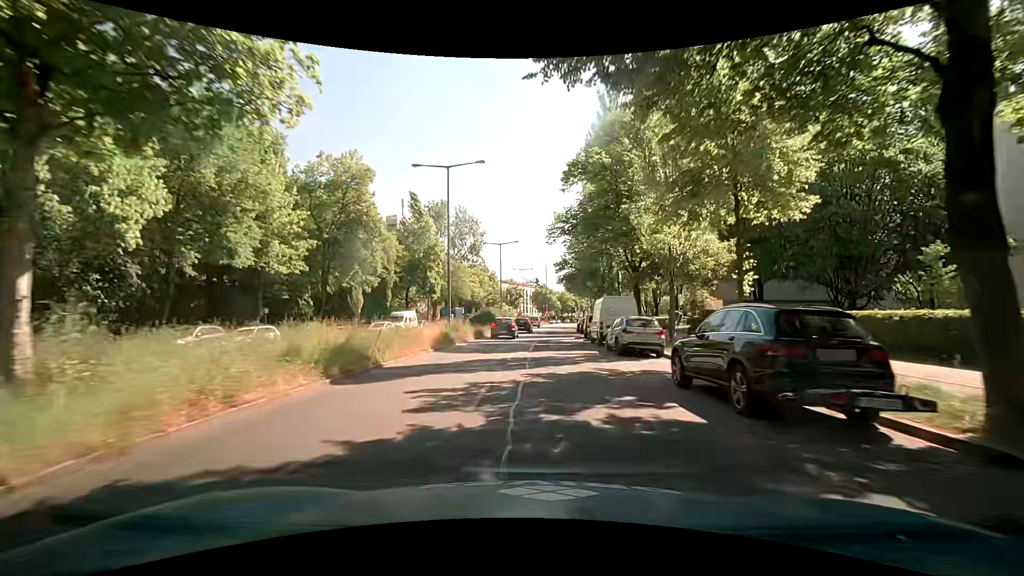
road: secondary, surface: asphalt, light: Day
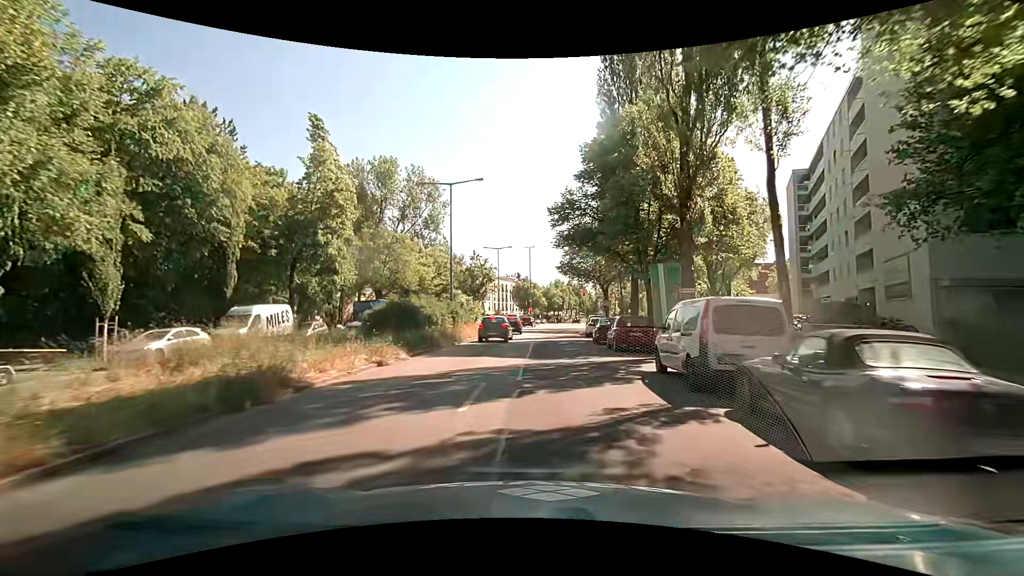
(+1.1, +26.9) m; +4°
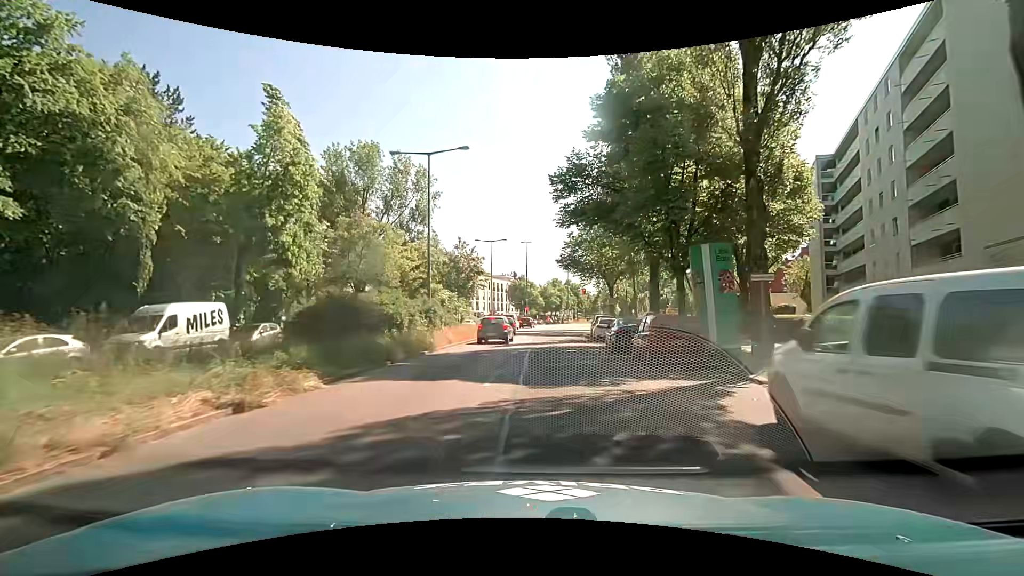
(0.0, +6.4) m; 0°
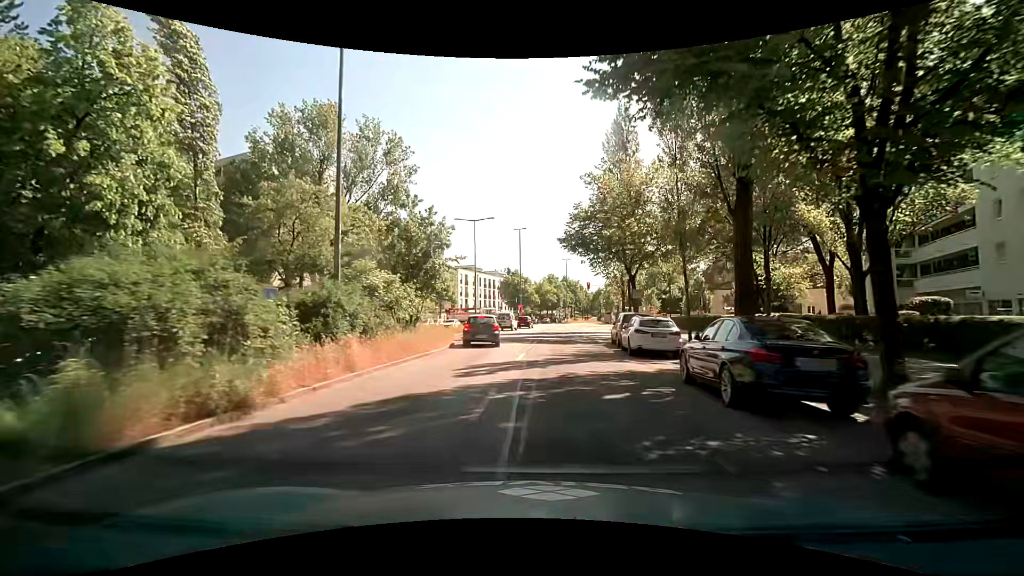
(+0.2, +12.2) m; +1°
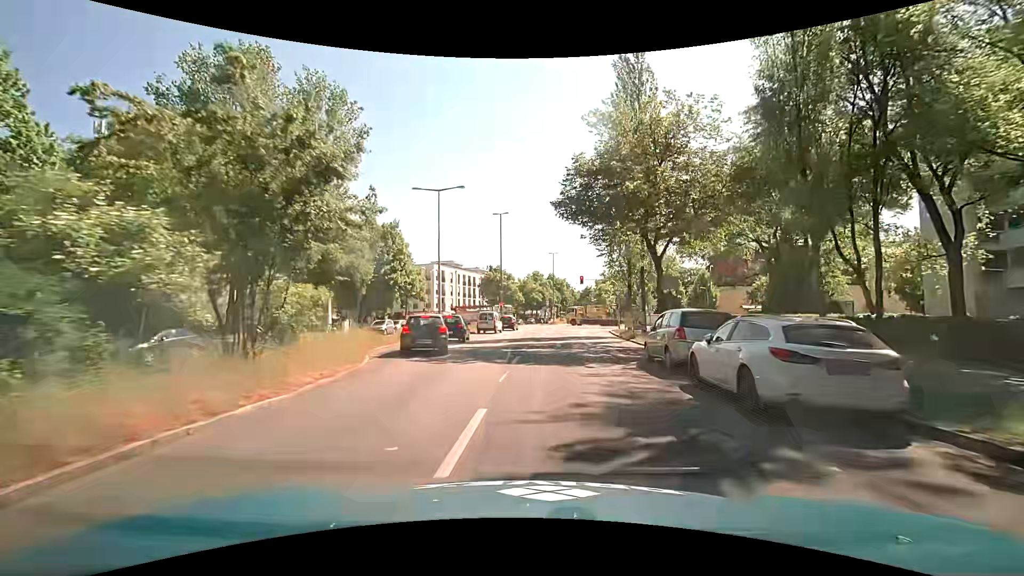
(+0.1, +11.1) m; +3°
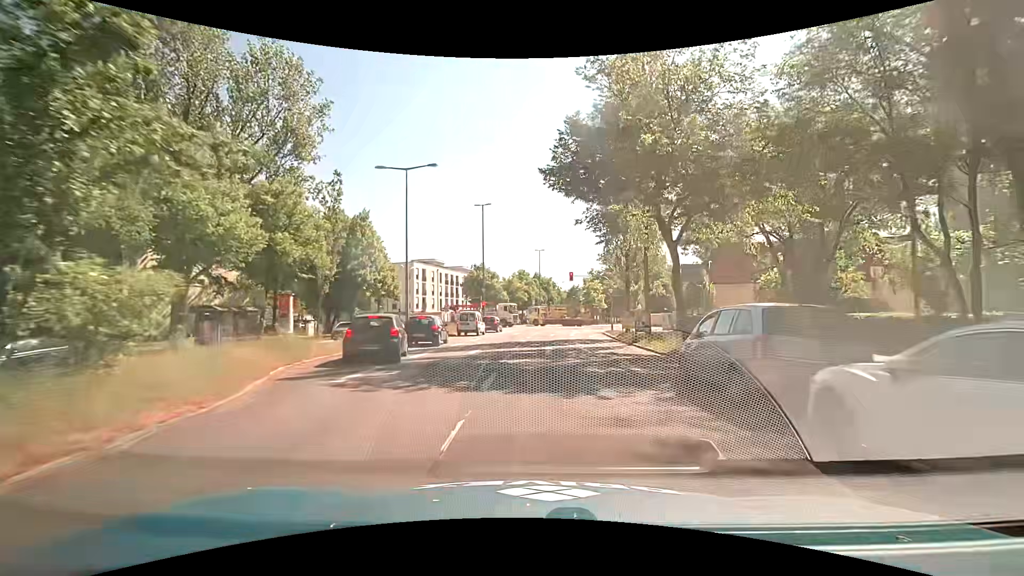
(0.0, +5.2) m; +1°
(0, +10) (+1, +20) (+3, +30) (+4, +40) (+5, +50) (+7, +59) (+15, +64) (+24, +61) (+33, +57) (+42, +53) m
